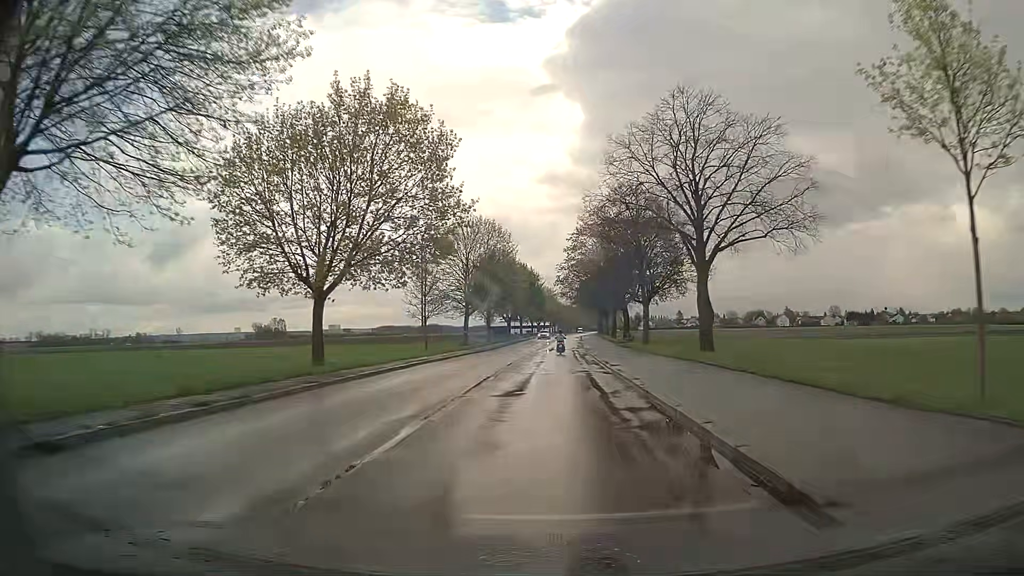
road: residential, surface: asphalt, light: Day
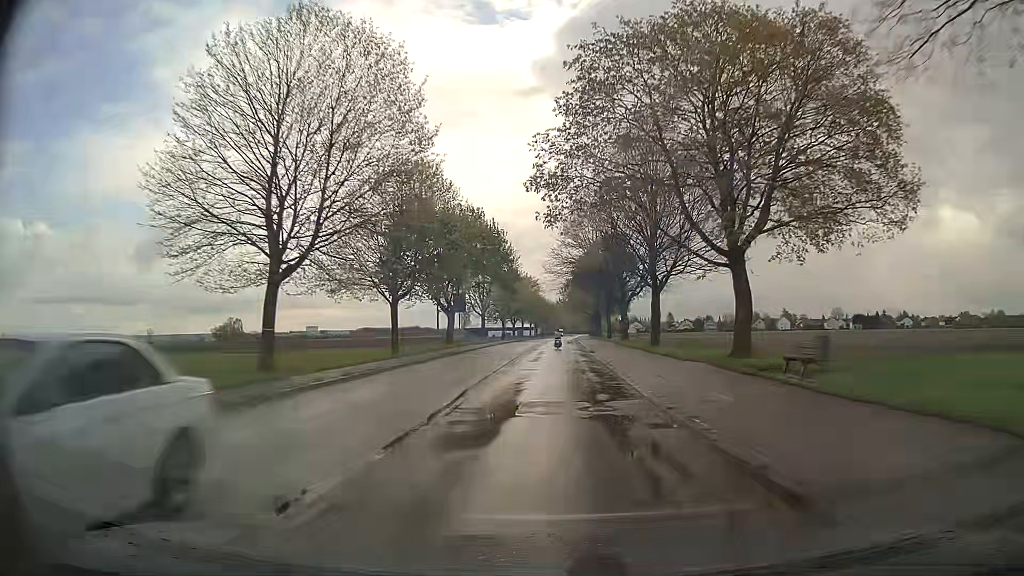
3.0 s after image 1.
(+0.8, +44.6) m; +1°
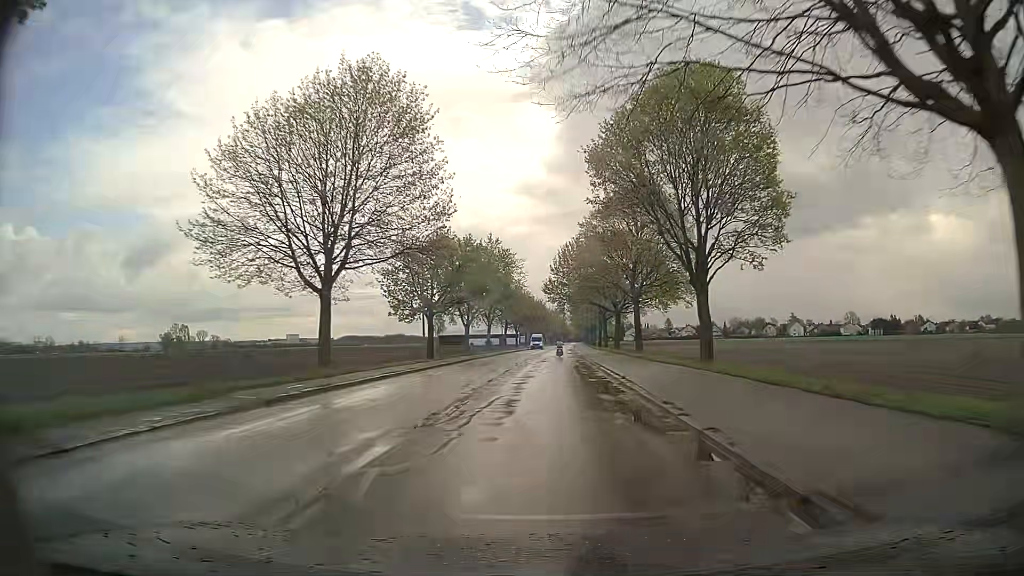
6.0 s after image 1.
(+0.9, +54.8) m; +1°
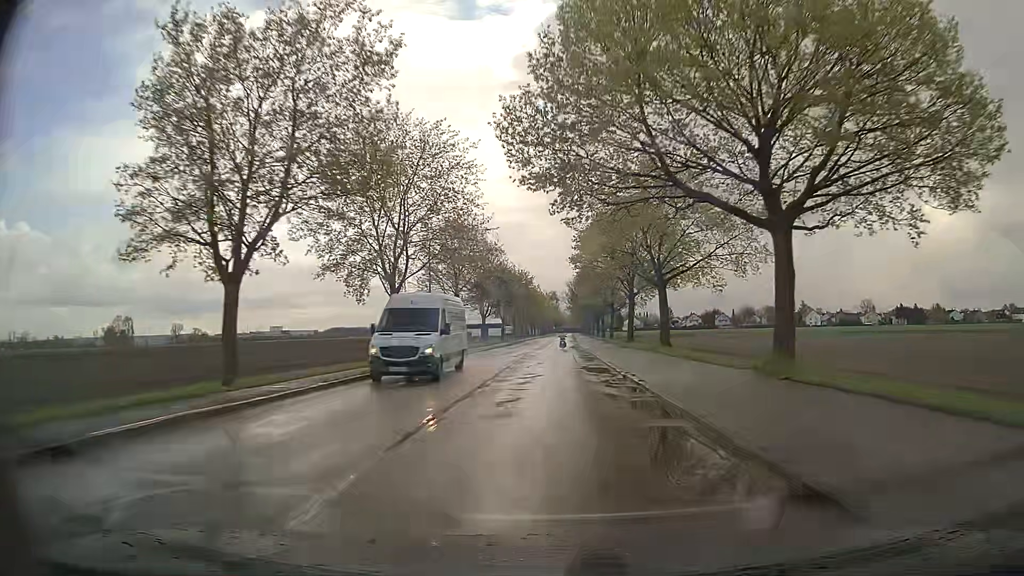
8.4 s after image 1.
(+0.5, +49.1) m; +1°
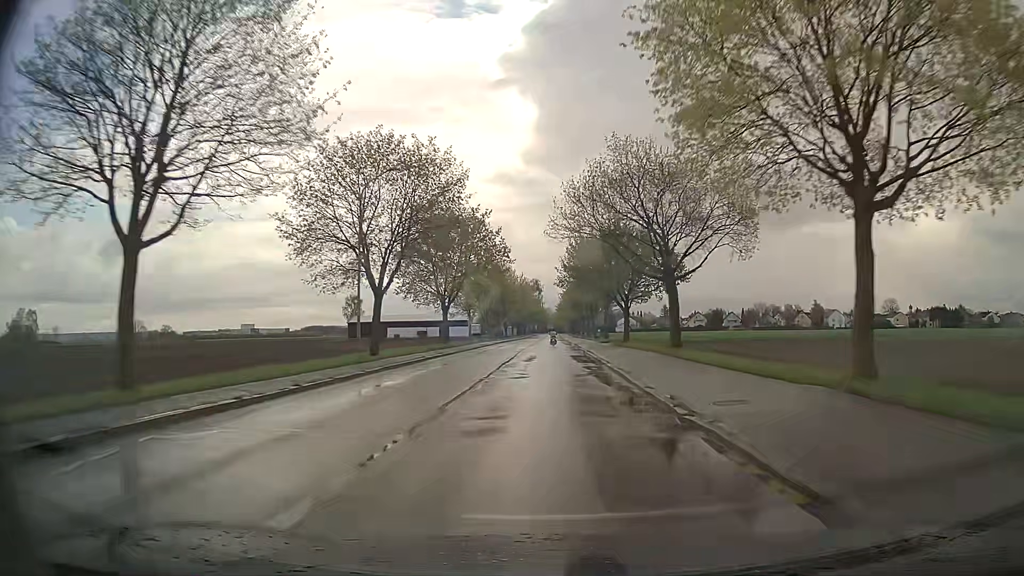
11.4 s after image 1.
(+1.2, +64.9) m; +2°
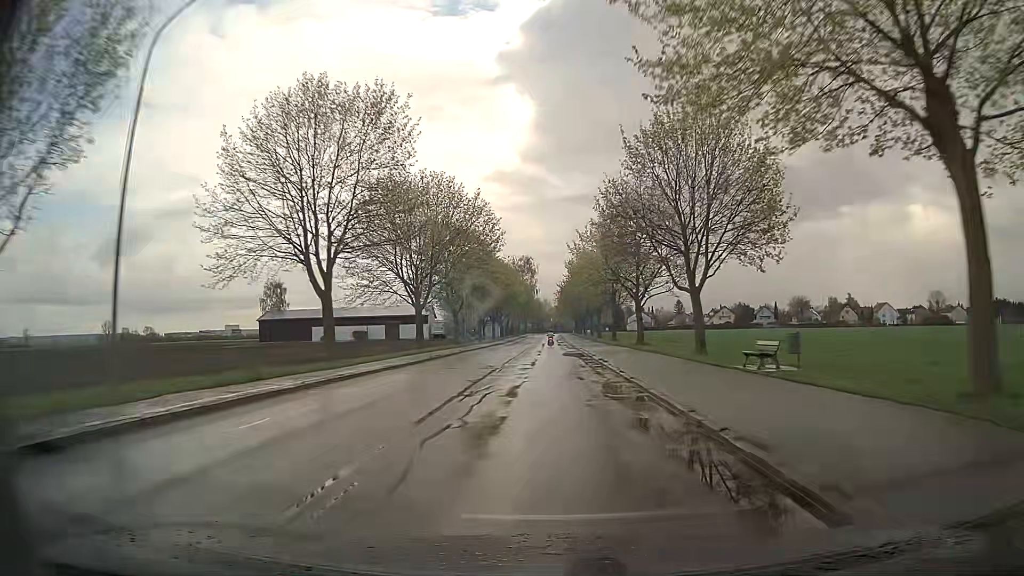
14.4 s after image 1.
(+0.3, +66.2) m; 0°
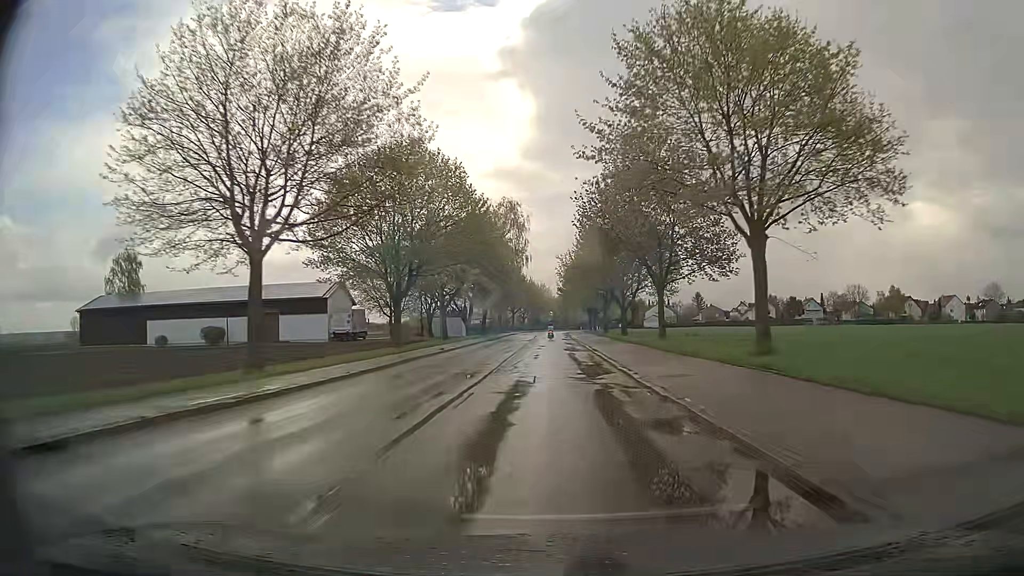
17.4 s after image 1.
(-0.1, +63.9) m; 0°
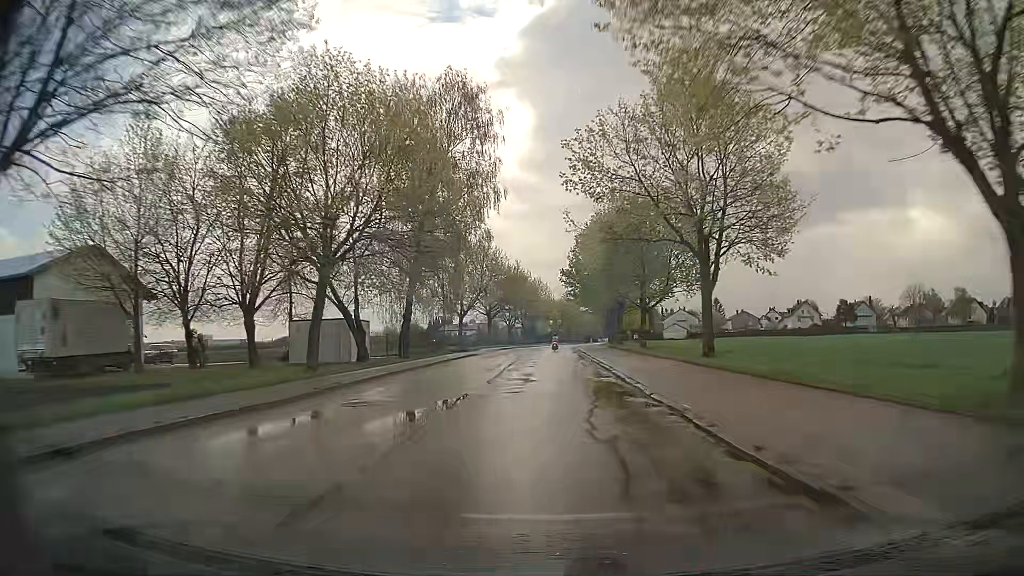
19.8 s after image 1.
(+0.2, +48.8) m; 0°
(0, +10) (0, +20) (0, +30) (0, +40) (0, +50) (0, +60) (0, +70) (+1, +80) (+1, +90) (+2, +100) m
